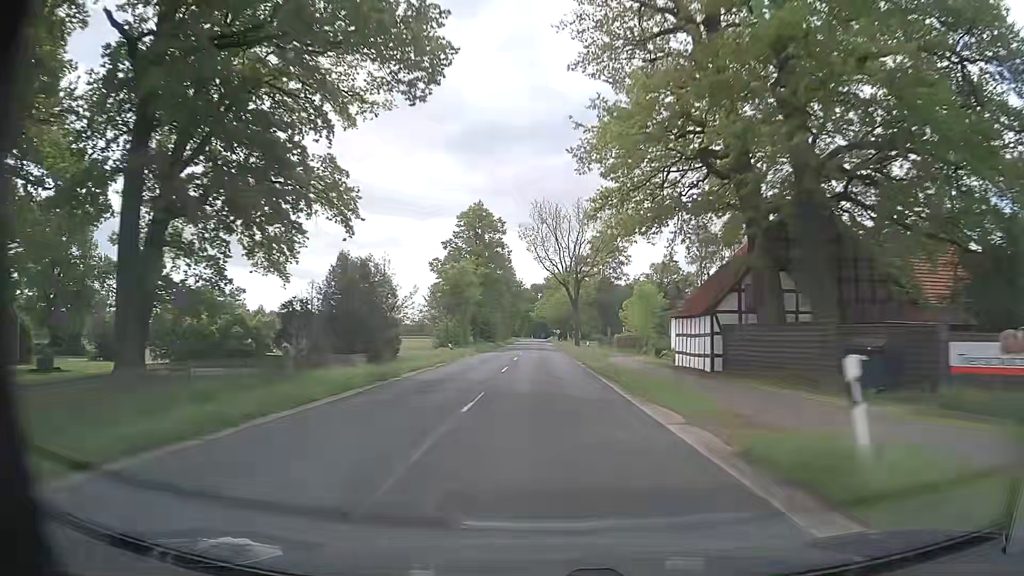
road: secondary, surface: asphalt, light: Day
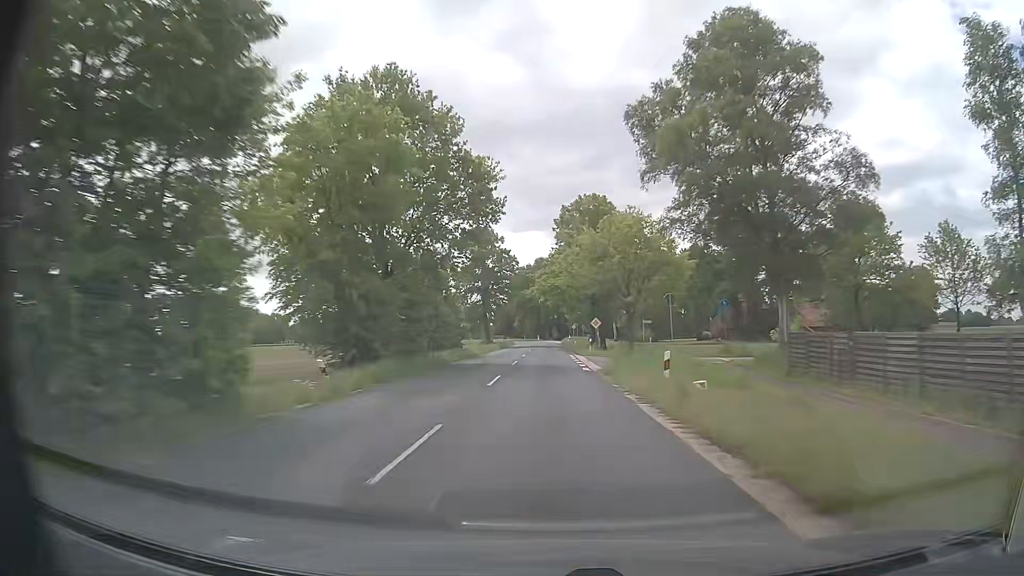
(-1.0, +79.3) m; -1°
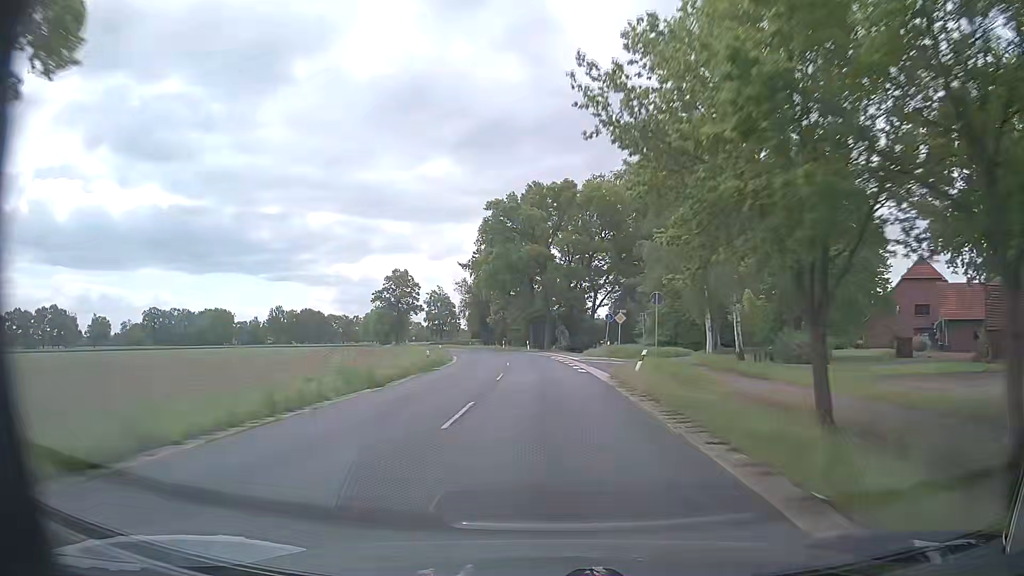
(-0.5, +80.4) m; 0°
(0, +10) (0, +20) (-1, +30) (-2, +40) (-3, +50) (-4, +60) (-6, +70) (-8, +79) (-11, +89) (-13, +99) m
